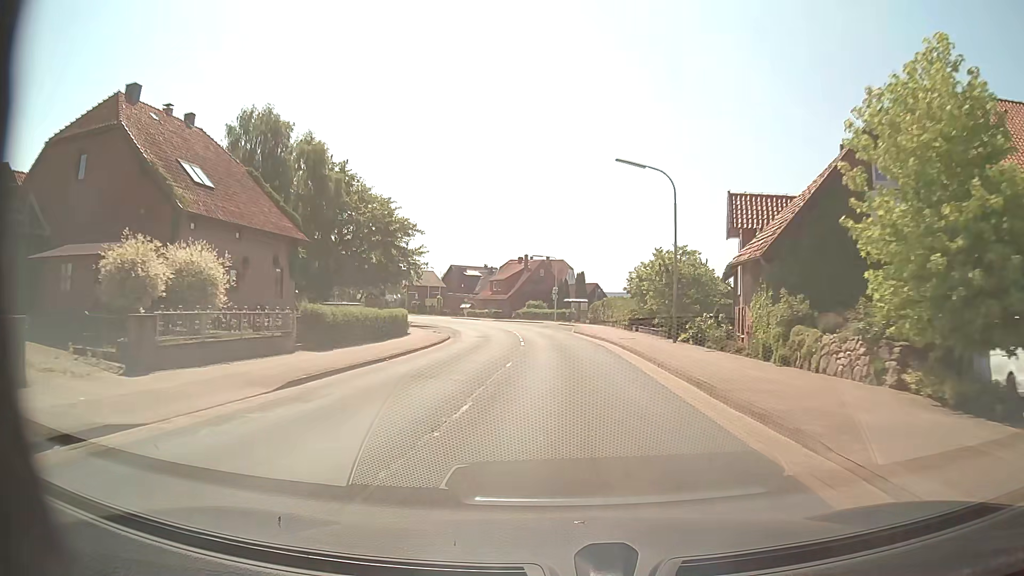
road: secondary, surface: asphalt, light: Day
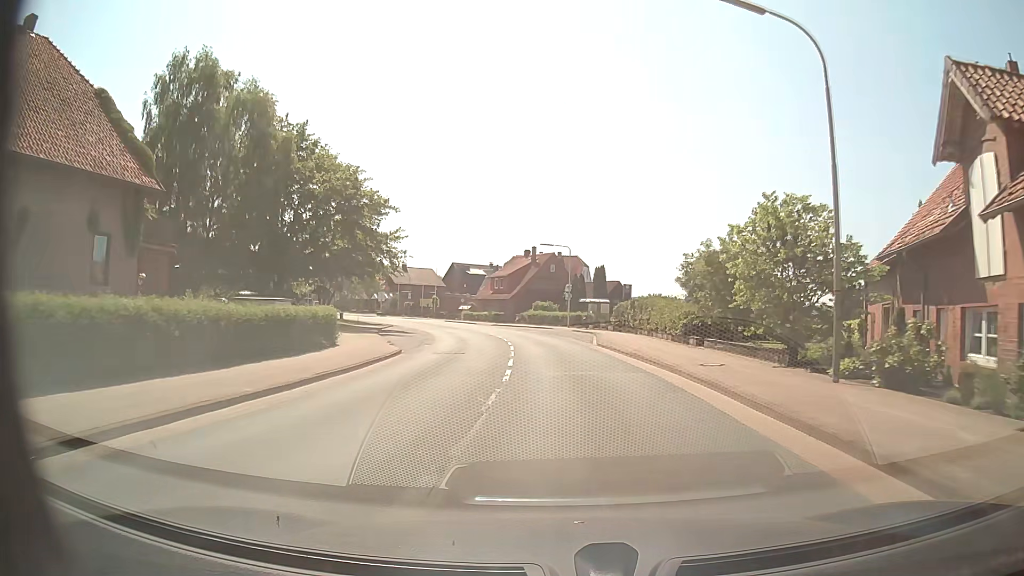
(-0.2, +15.8) m; -1°
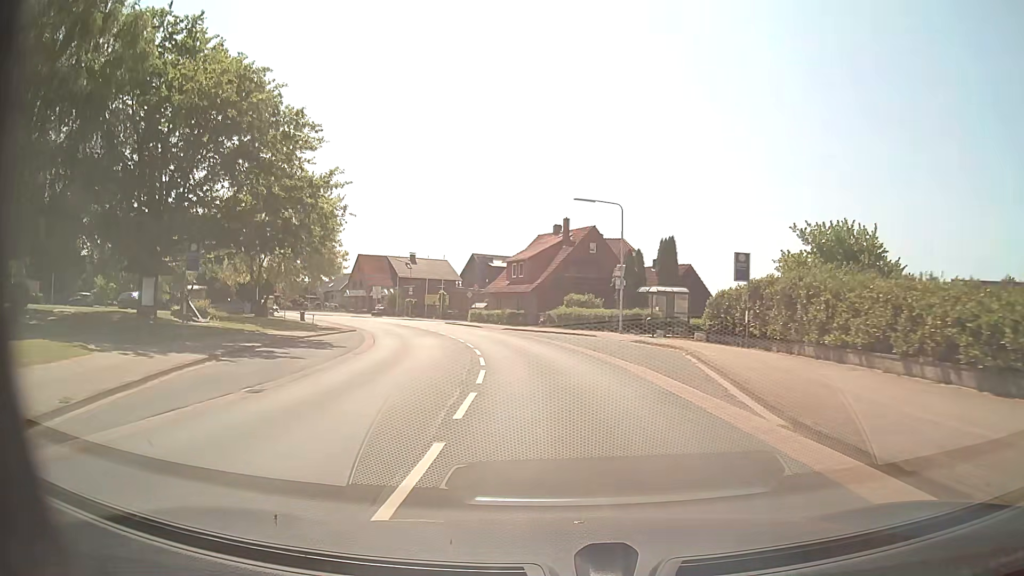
(-0.2, +23.6) m; -3°
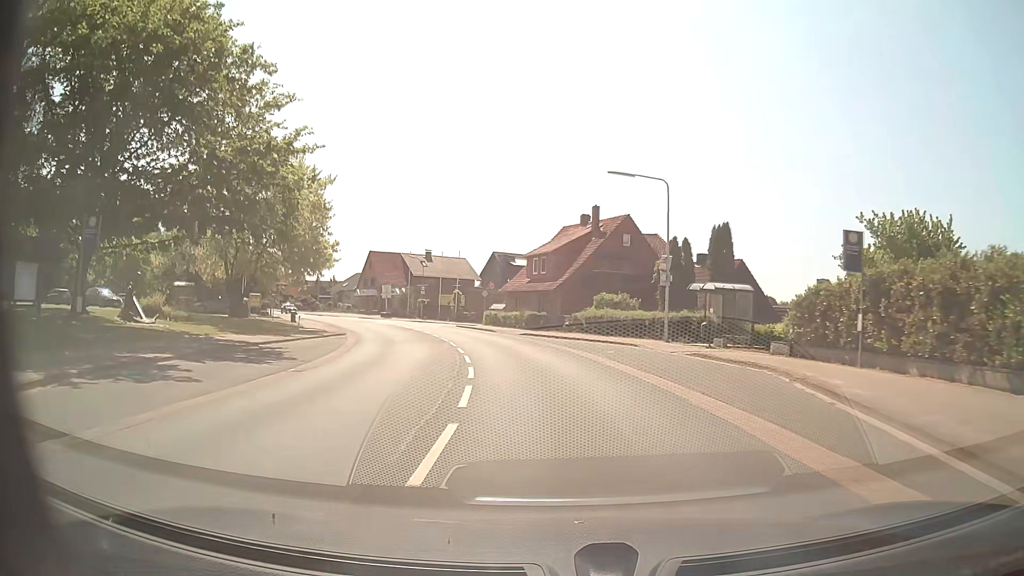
(-0.1, +7.9) m; -2°
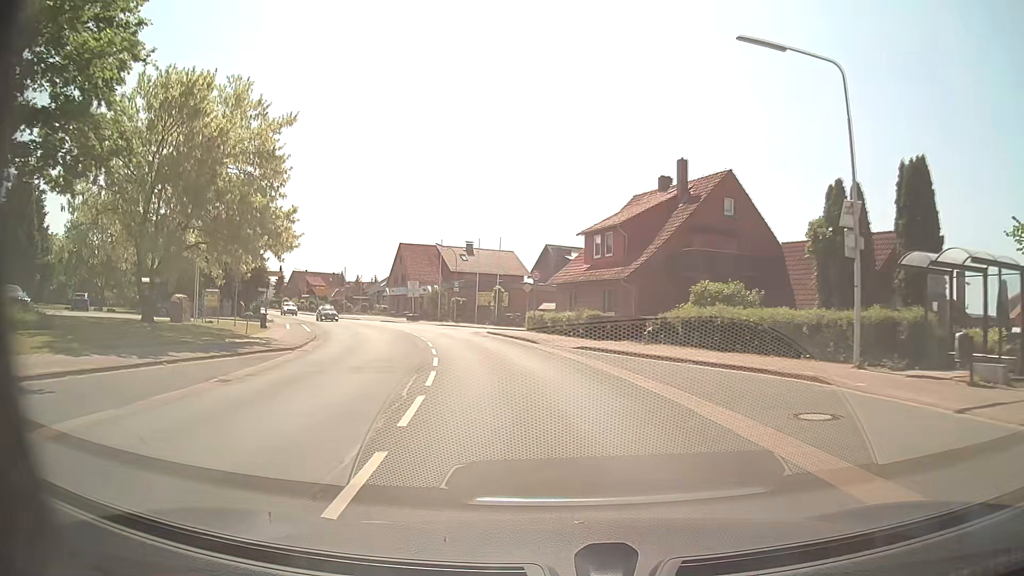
(-0.5, +15.4) m; -5°
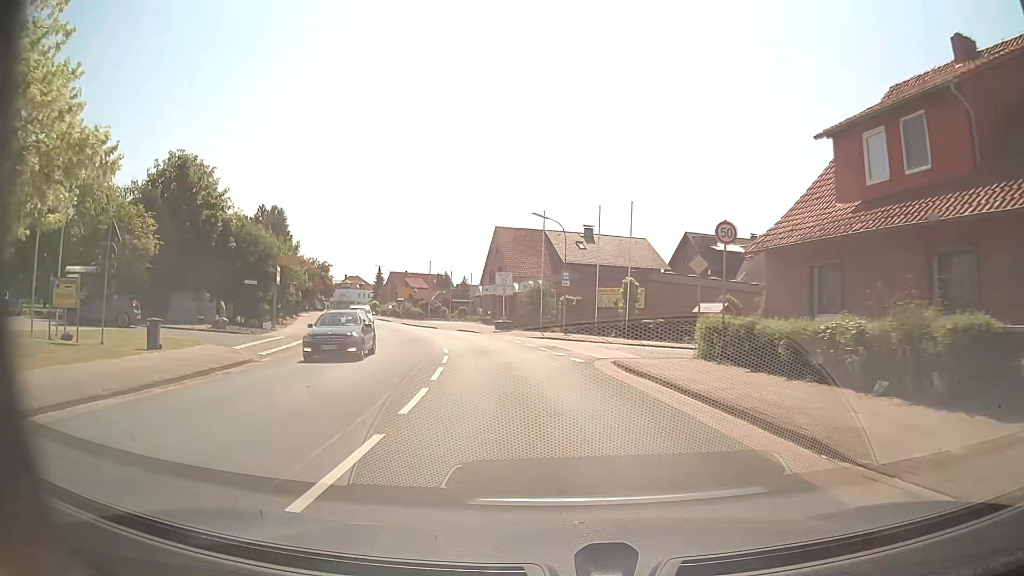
(-2.0, +21.8) m; -10°
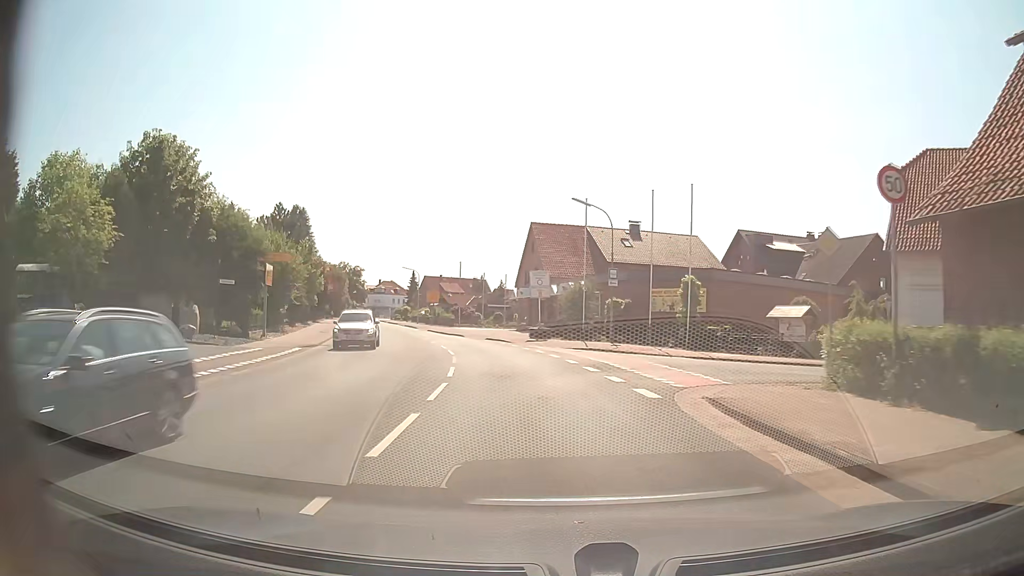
(-0.2, +7.1) m; -4°
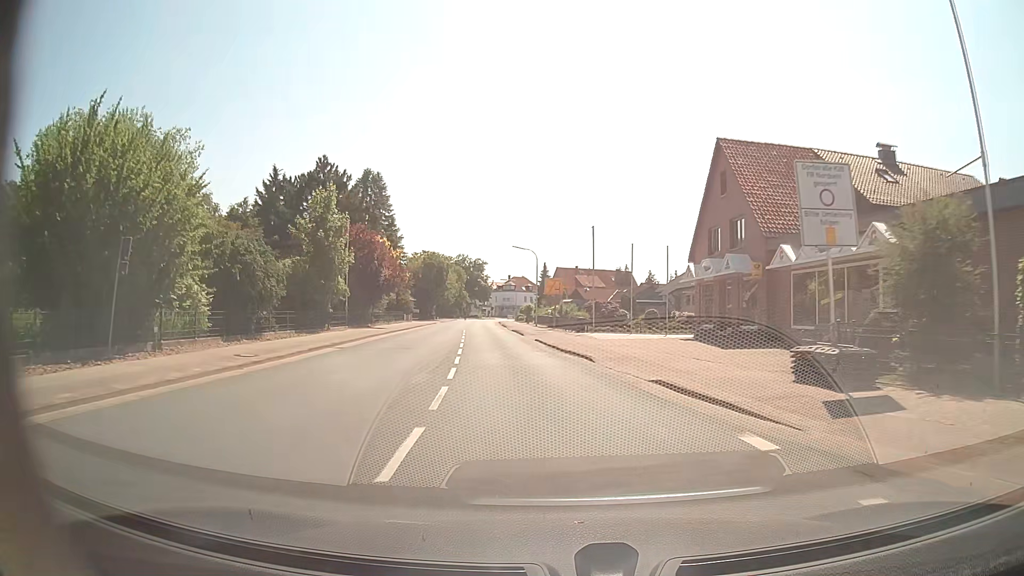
(-3.1, +28.6) m; -12°
(0, +10) (-1, +20) (-2, +30) (-3, +40) (-5, +50) (-6, +60) (-7, +70) (-9, +79) (-10, +89) (-11, +99) m
